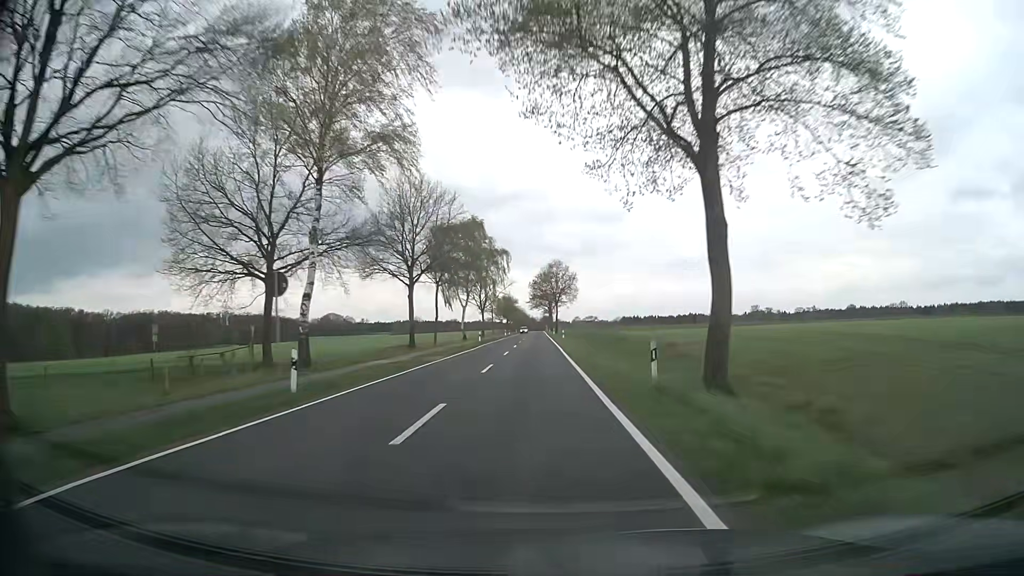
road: secondary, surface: asphalt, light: Day
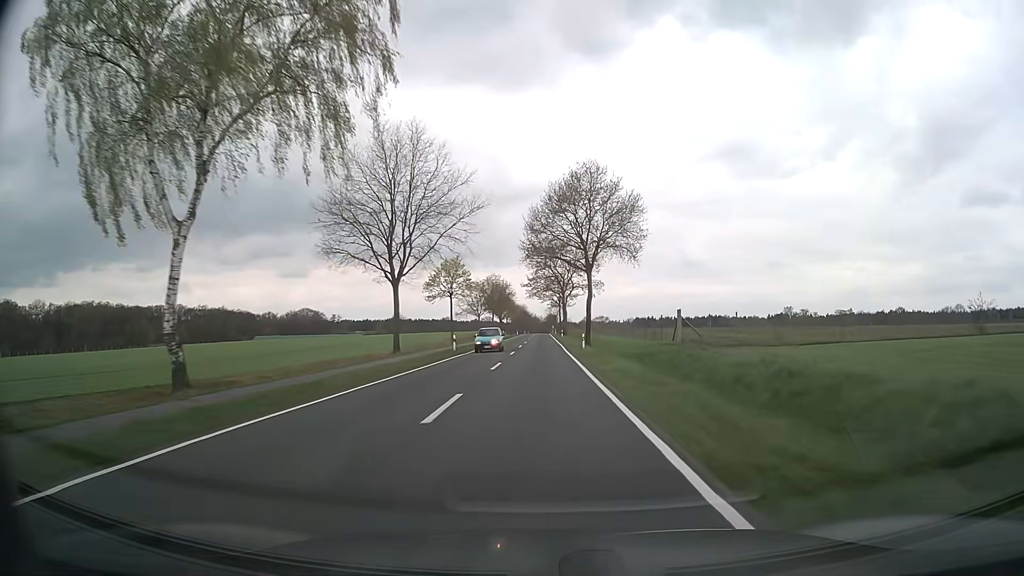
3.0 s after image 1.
(-0.4, +71.0) m; -1°
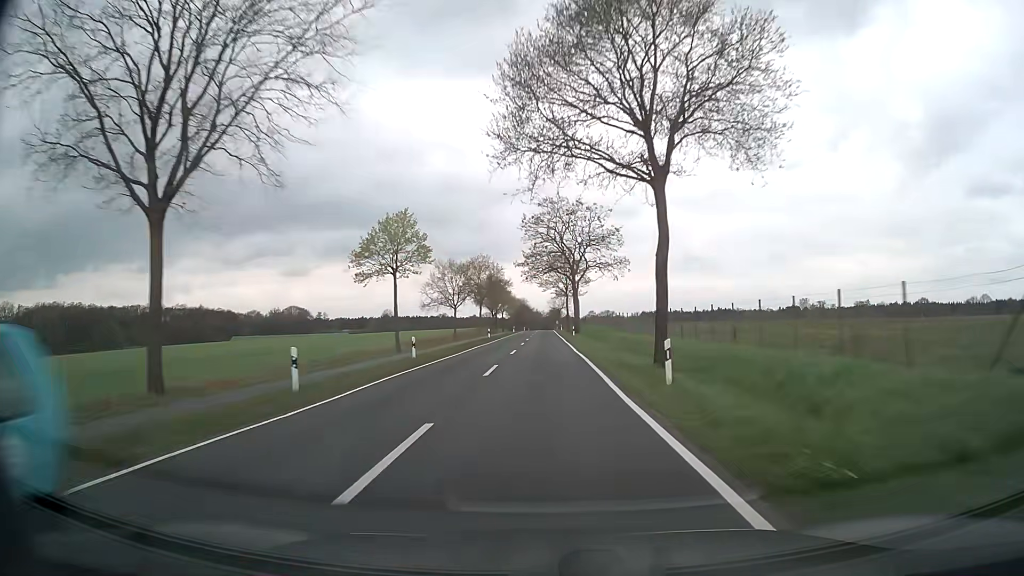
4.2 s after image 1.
(+0.2, +28.7) m; 0°
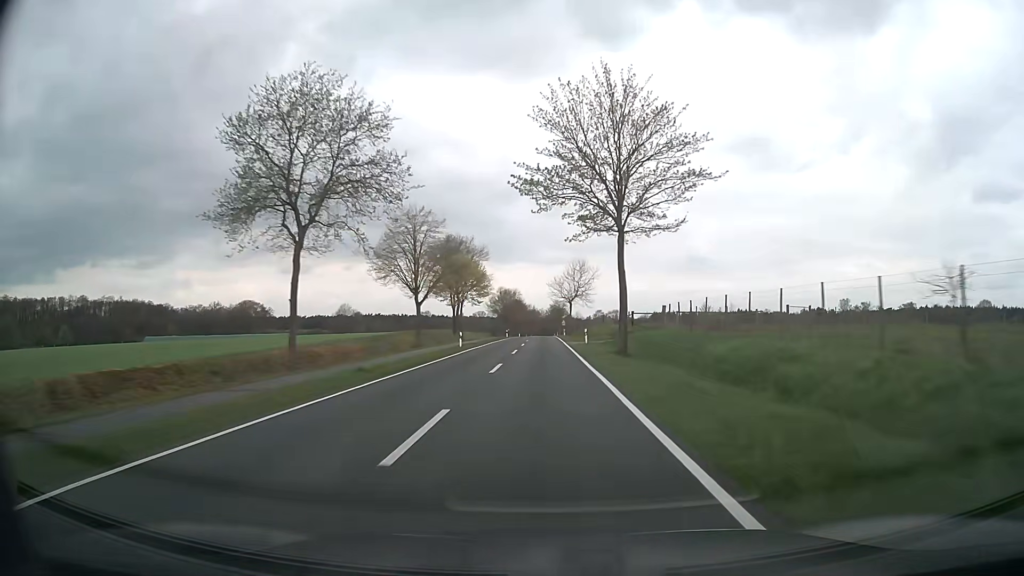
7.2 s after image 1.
(+0.4, +71.9) m; 0°
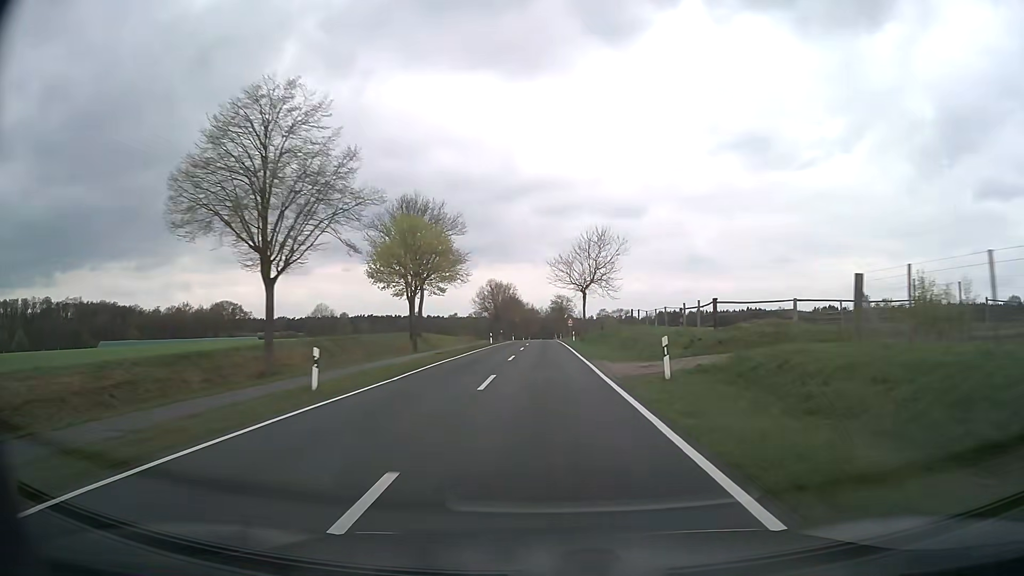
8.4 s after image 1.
(+0.2, +28.7) m; 0°
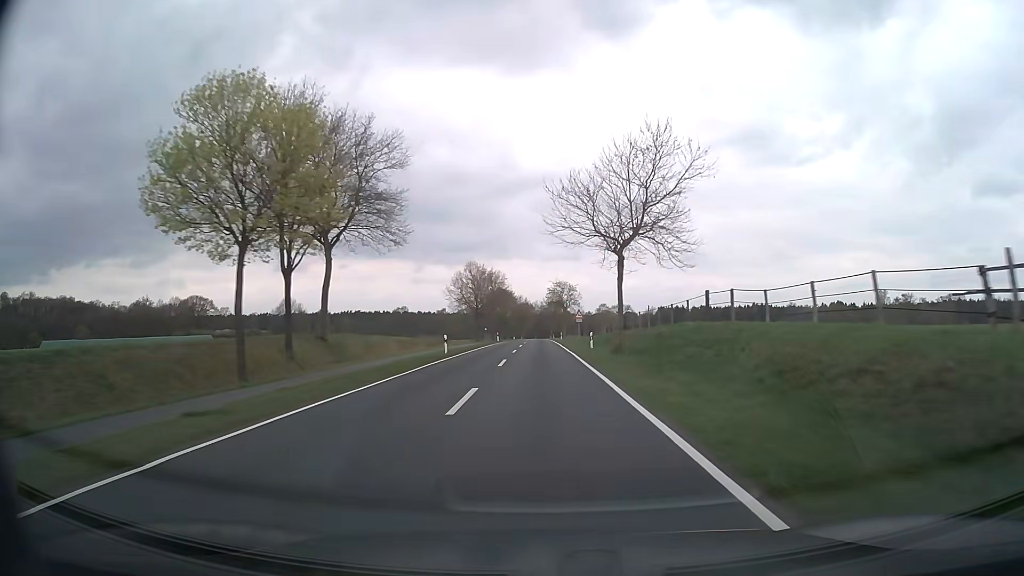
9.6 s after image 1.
(+0.1, +28.6) m; +1°
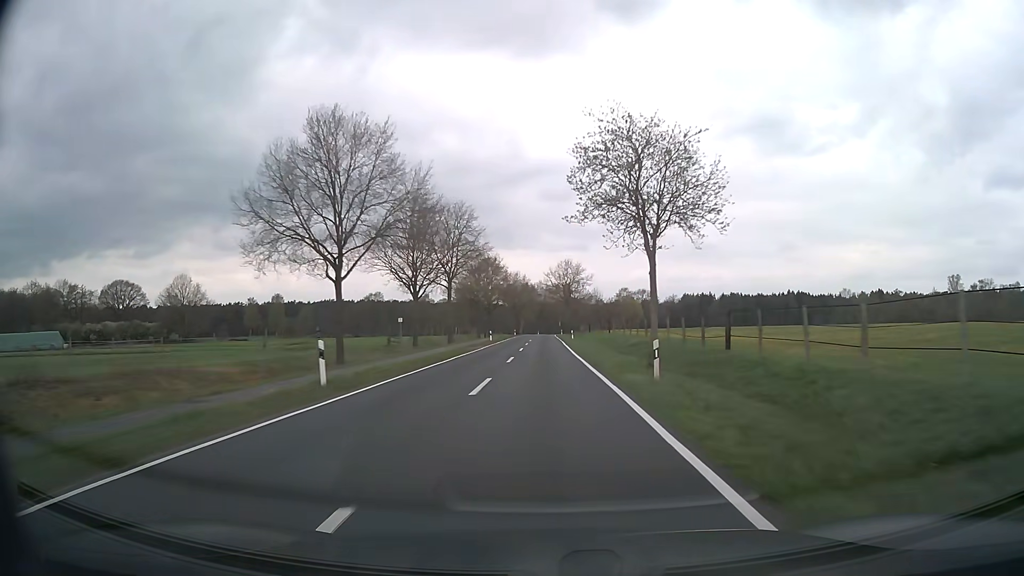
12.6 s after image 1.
(-0.4, +70.0) m; -1°
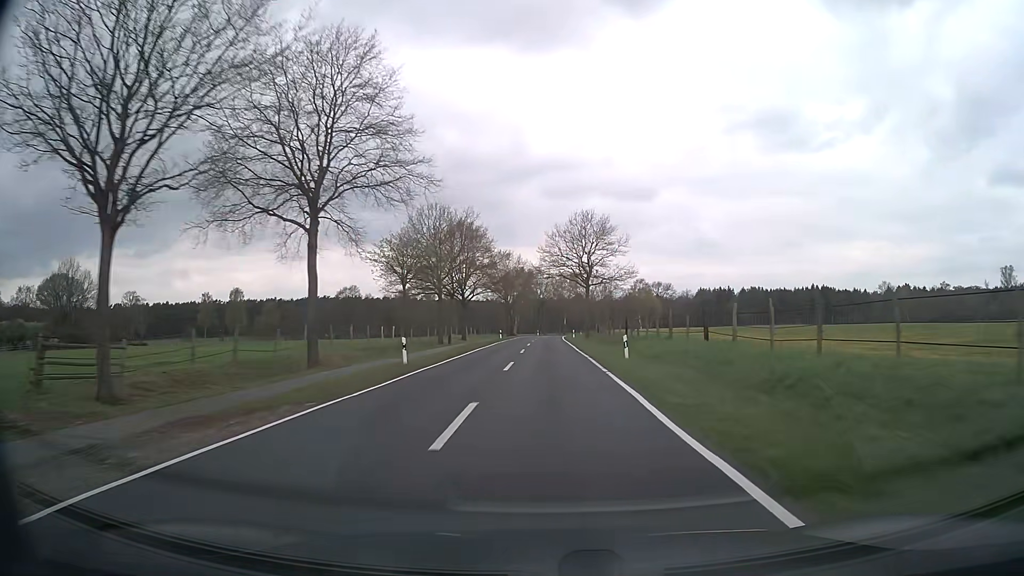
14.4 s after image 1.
(0.0, +42.1) m; 0°
(0, +10) (0, +20) (0, +30) (0, +40) (0, +50) (0, +60) (+1, +70) (+1, +80) (+1, +90) (+2, +100) m
